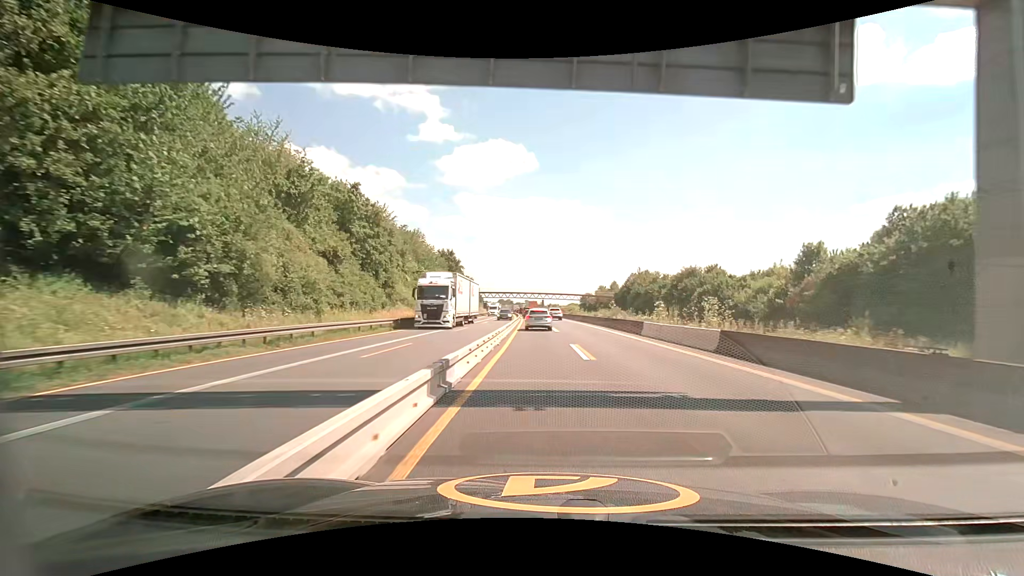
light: Day
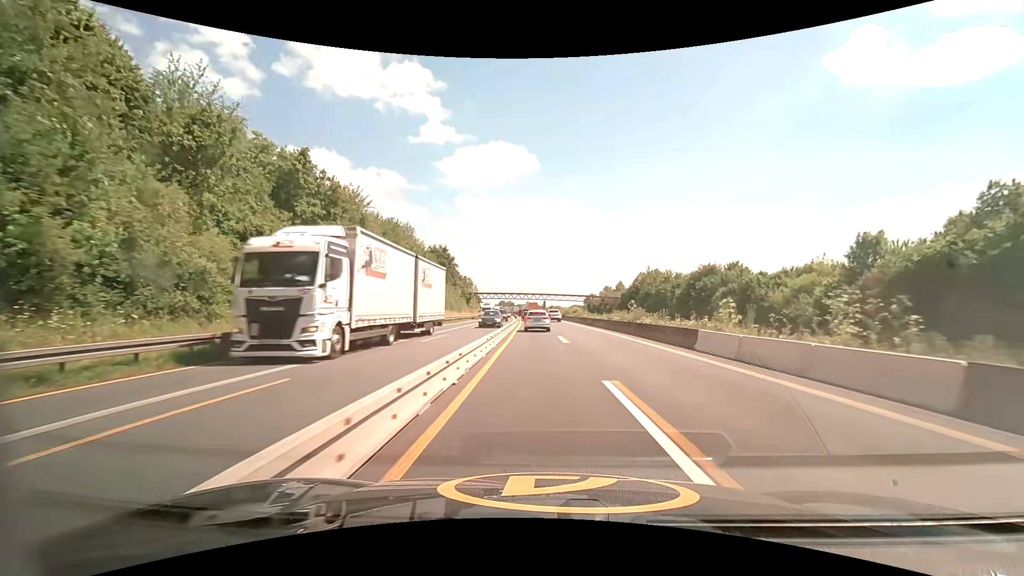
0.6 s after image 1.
(0.0, +9.9) m; 0°
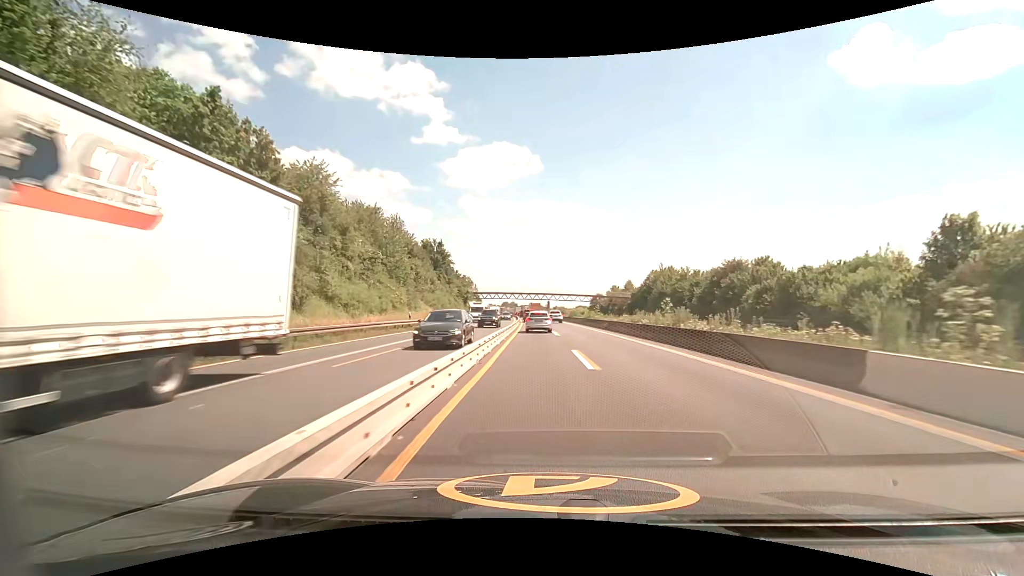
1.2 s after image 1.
(-0.1, +9.8) m; -1°
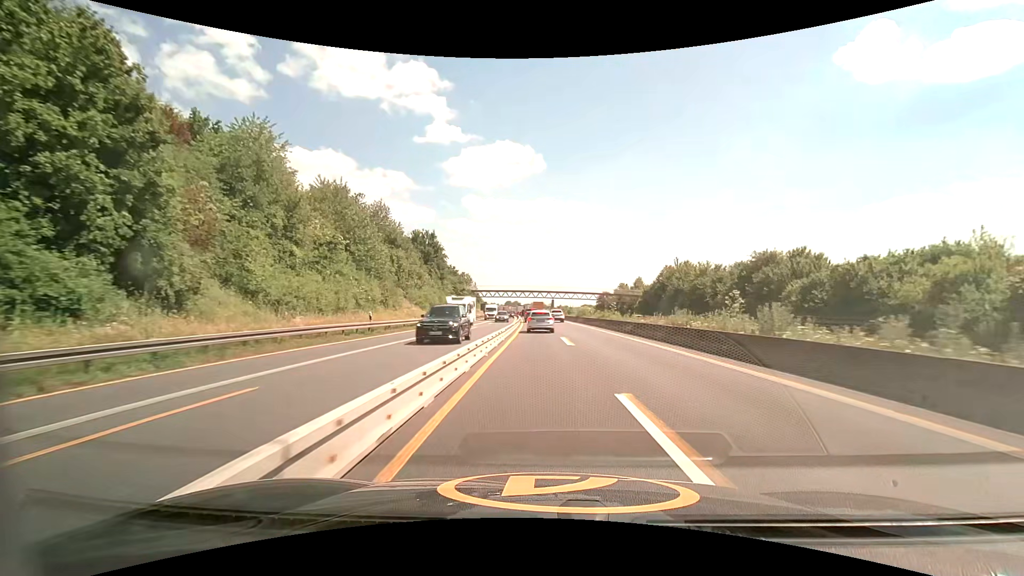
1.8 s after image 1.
(0.0, +9.7) m; 0°
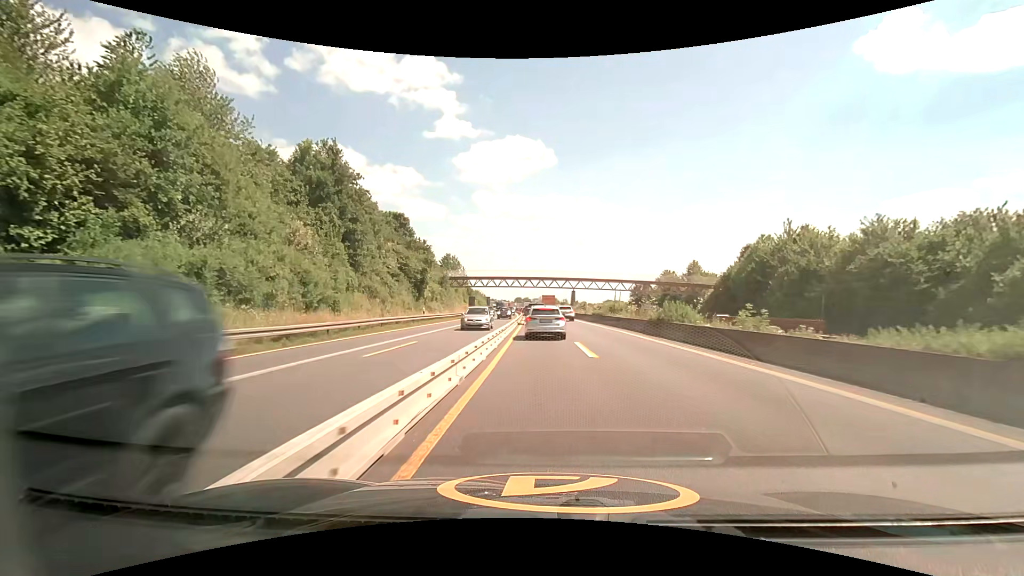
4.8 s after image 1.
(-0.6, +41.6) m; -1°
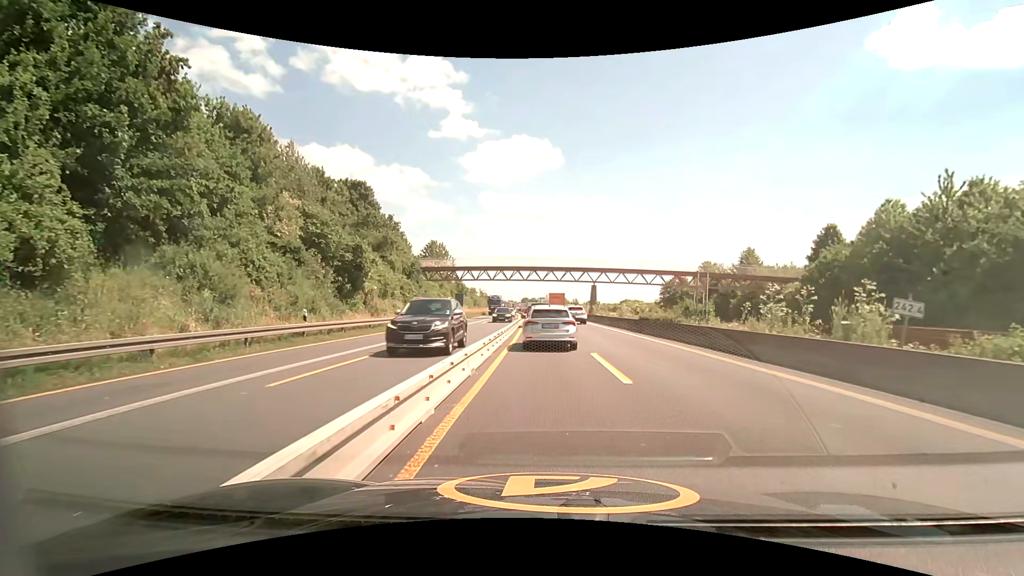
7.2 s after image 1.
(-0.1, +22.1) m; -1°
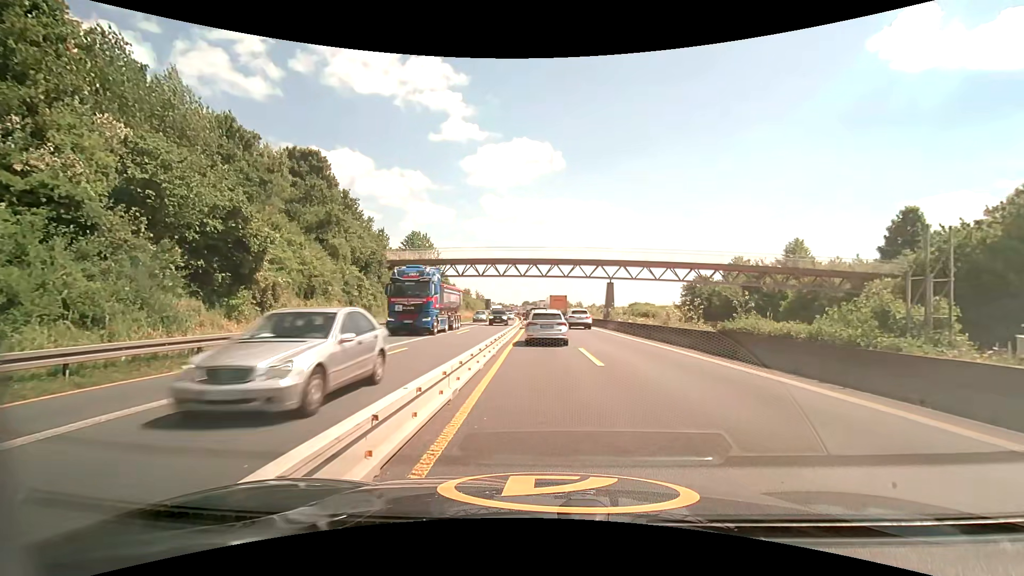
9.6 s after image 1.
(0.0, +14.0) m; 0°
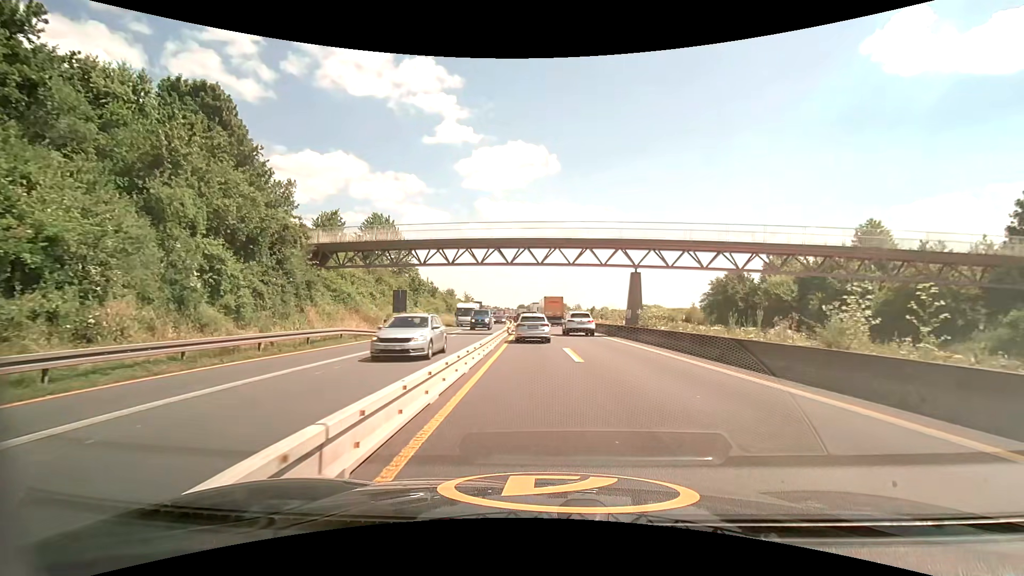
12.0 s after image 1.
(0.0, +16.5) m; +1°
(0, +10) (0, +20) (-1, +30) (-1, +40) (-2, +50) (-2, +60) (-3, +70) (-3, +80) (-4, +90) (-4, +100) m
